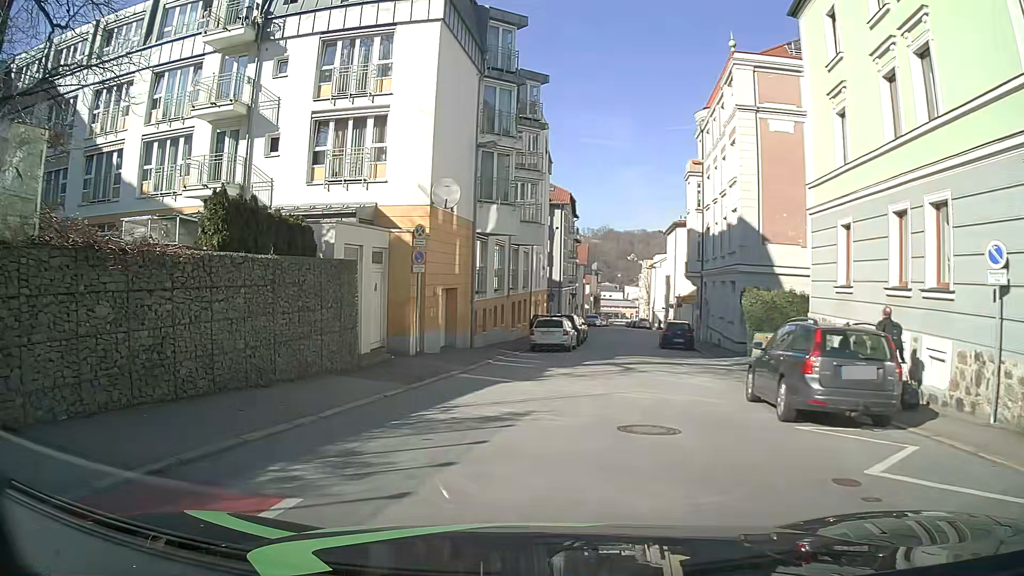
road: residential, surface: asphalt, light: Day
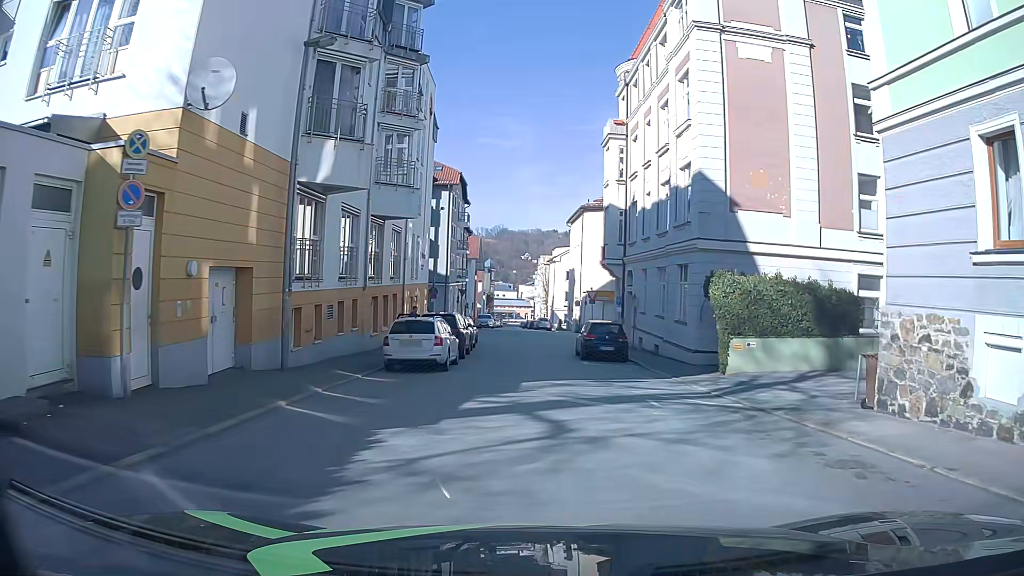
(+0.4, +10.6) m; +8°
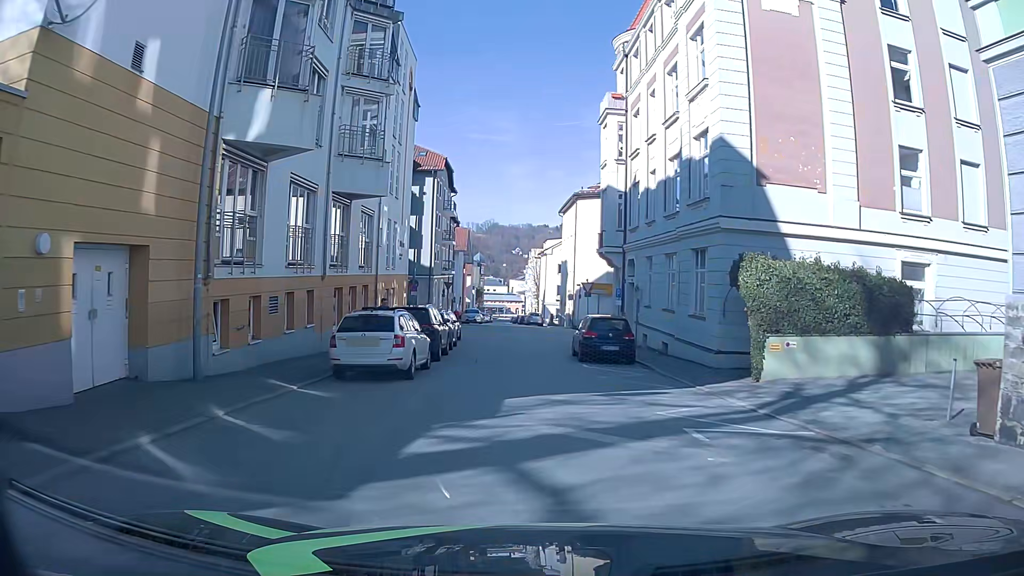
(0.0, +4.0) m; +1°
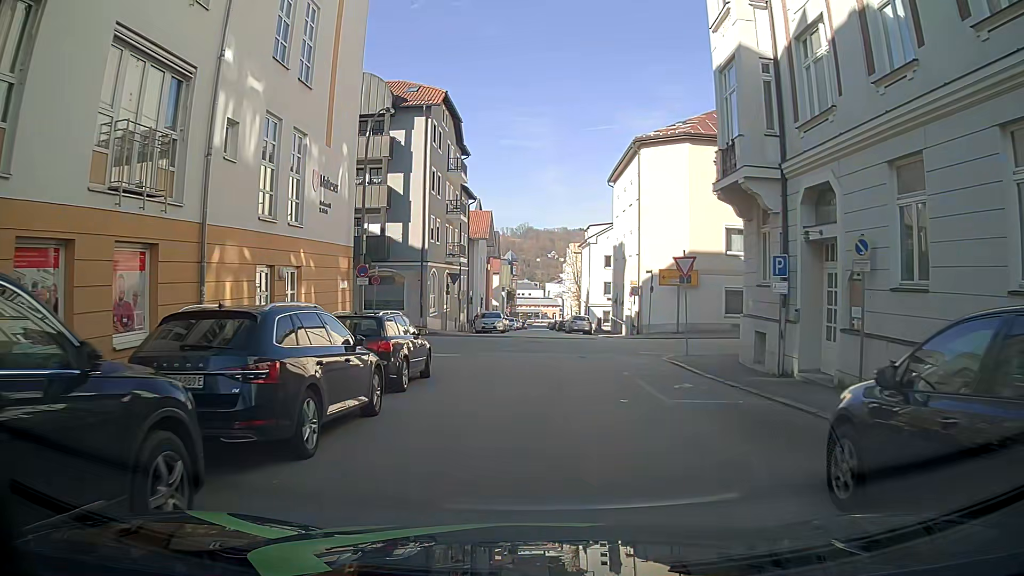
(-0.5, +18.9) m; -4°
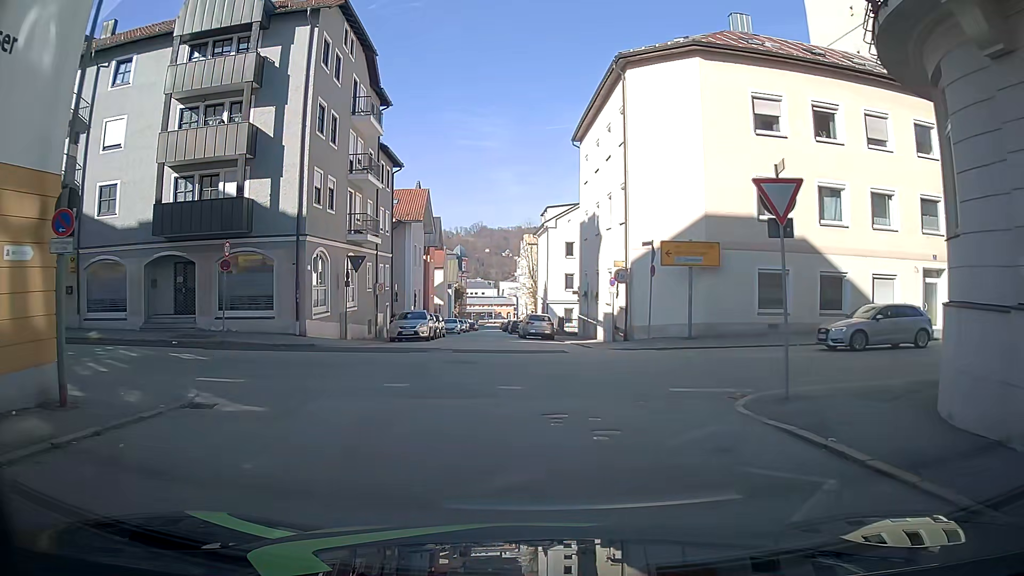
(+0.1, +12.9) m; +5°
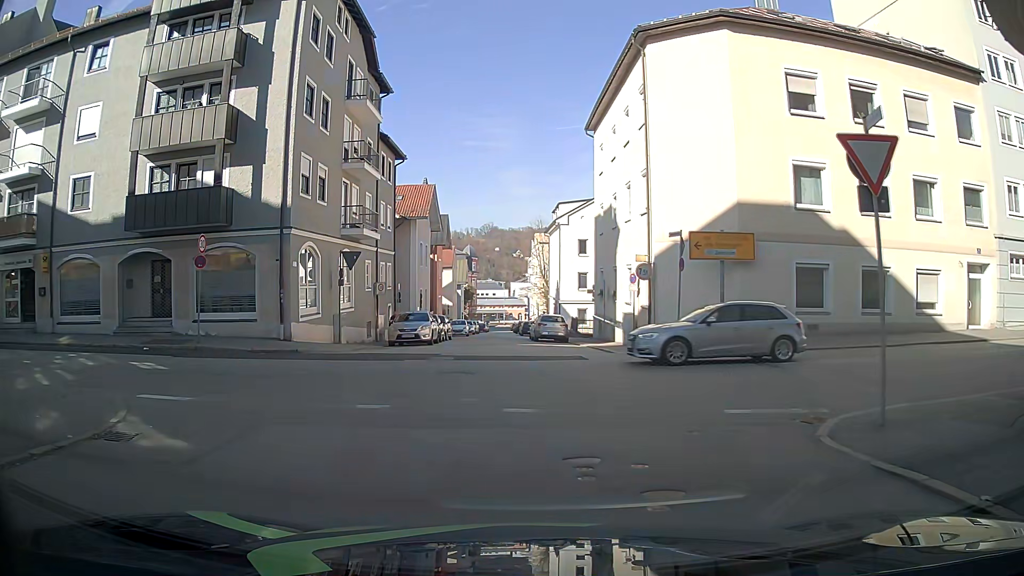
(-0.1, +2.6) m; -2°
